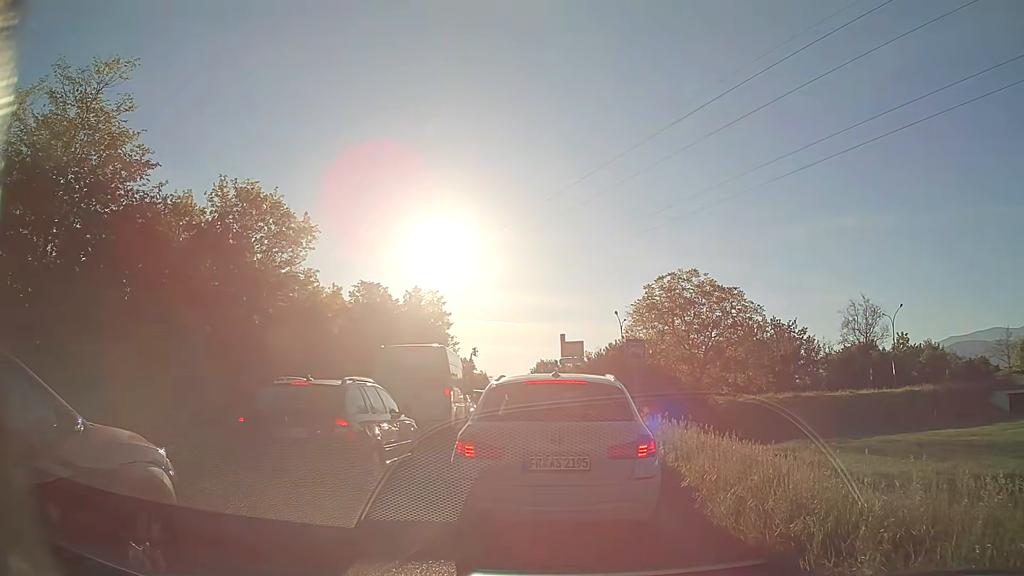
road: trunk_link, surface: asphalt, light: Day
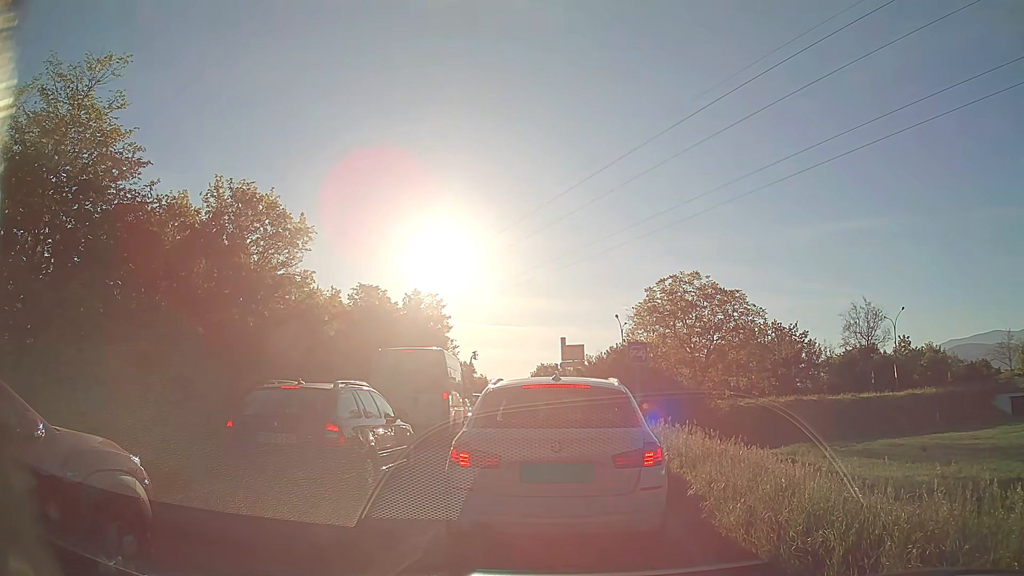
(0.0, +0.4) m; 0°
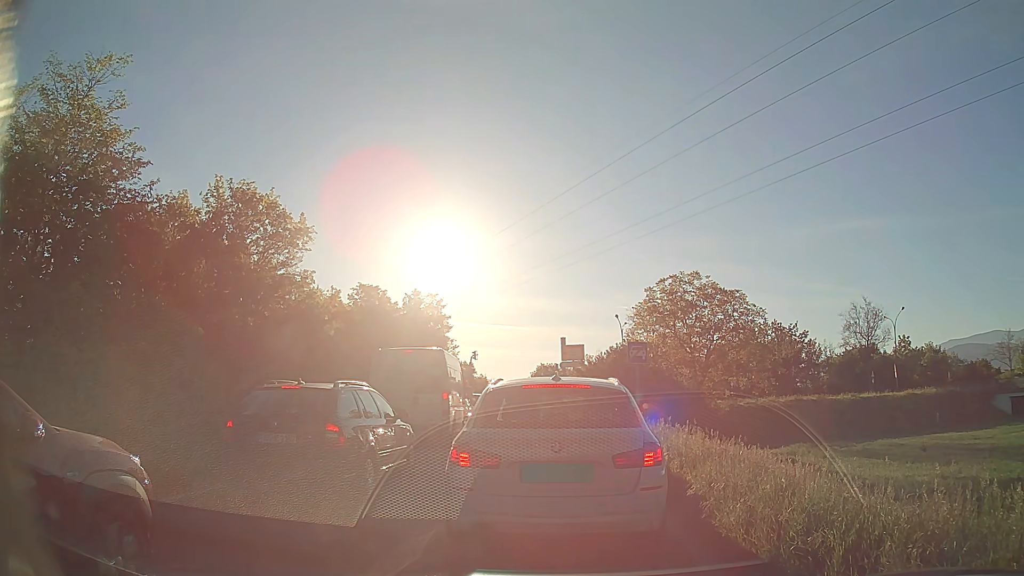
(0.0, 0.0) m; 0°
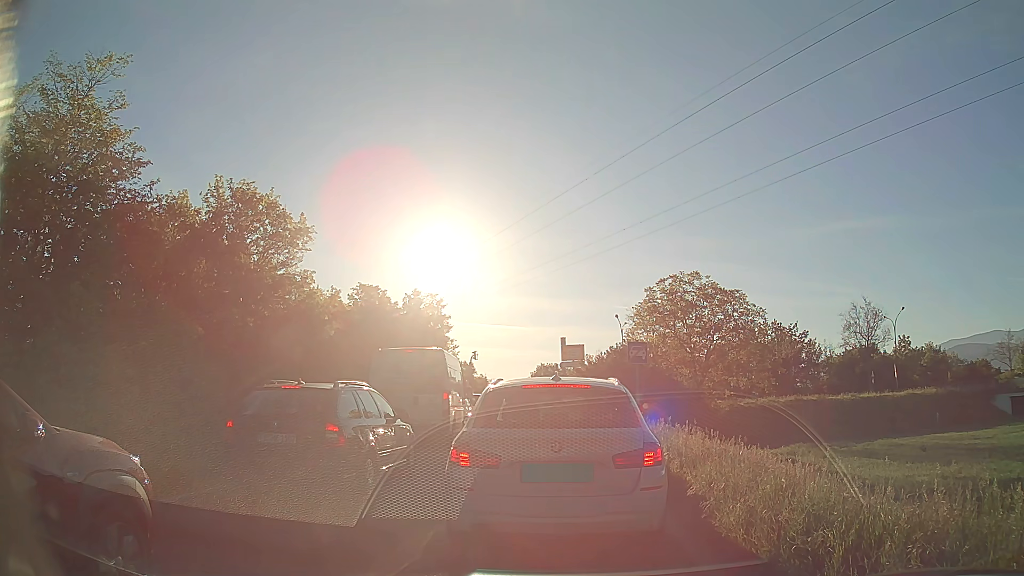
(0.0, 0.0) m; 0°
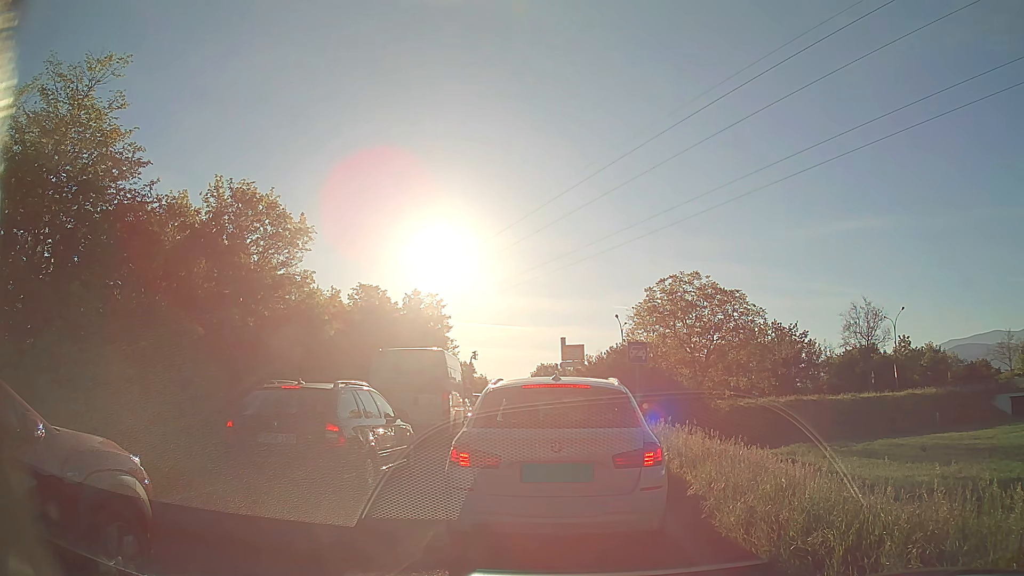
(0.0, 0.0) m; 0°
